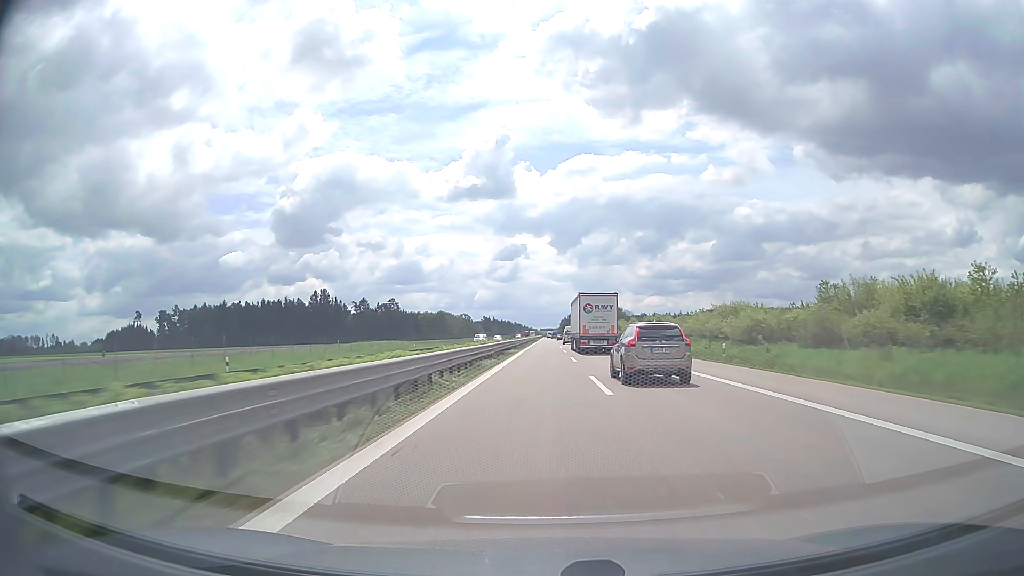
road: trunk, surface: asphalt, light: Day
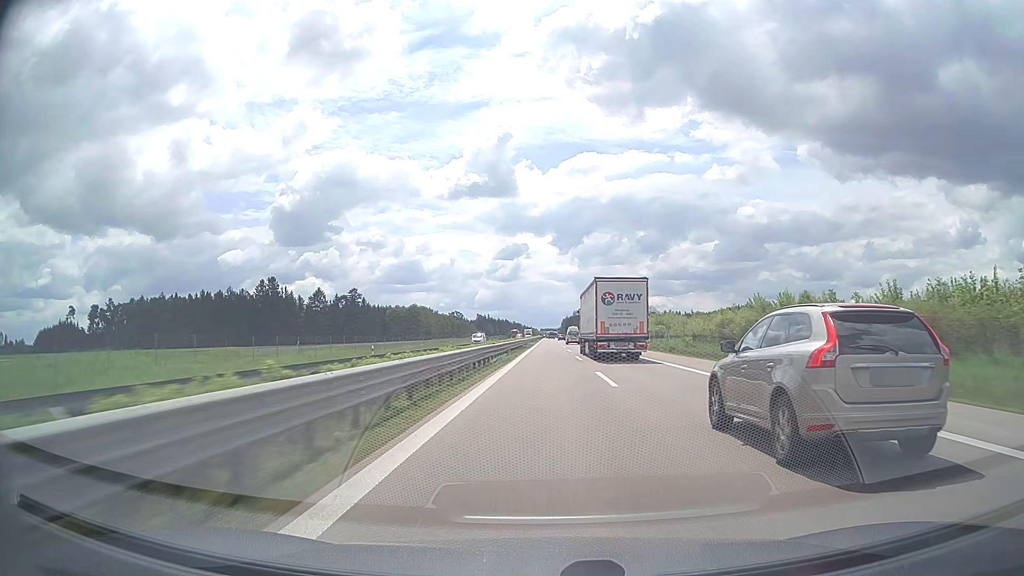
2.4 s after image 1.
(0.0, +72.6) m; 0°
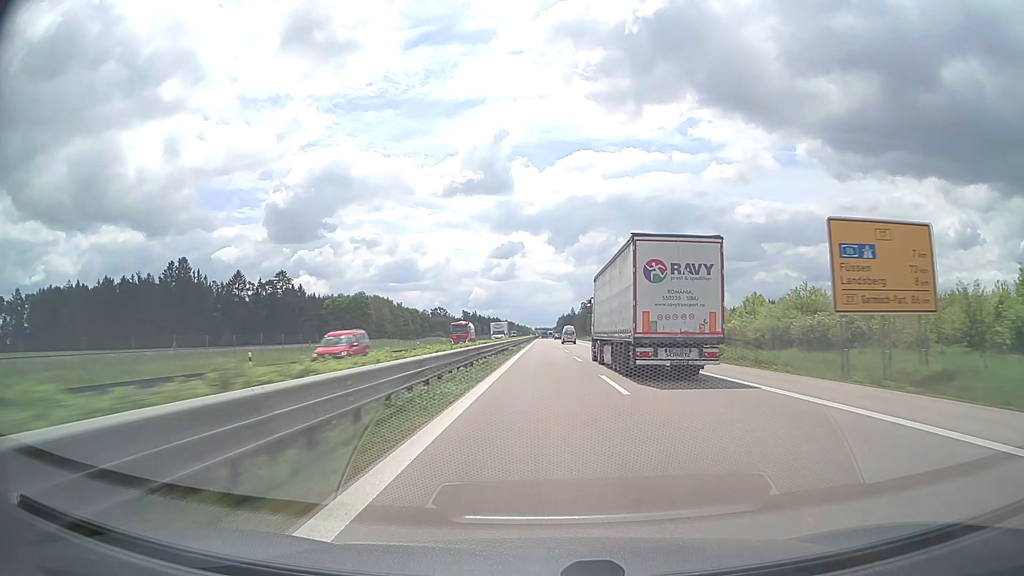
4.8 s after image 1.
(+0.3, +74.6) m; +1°
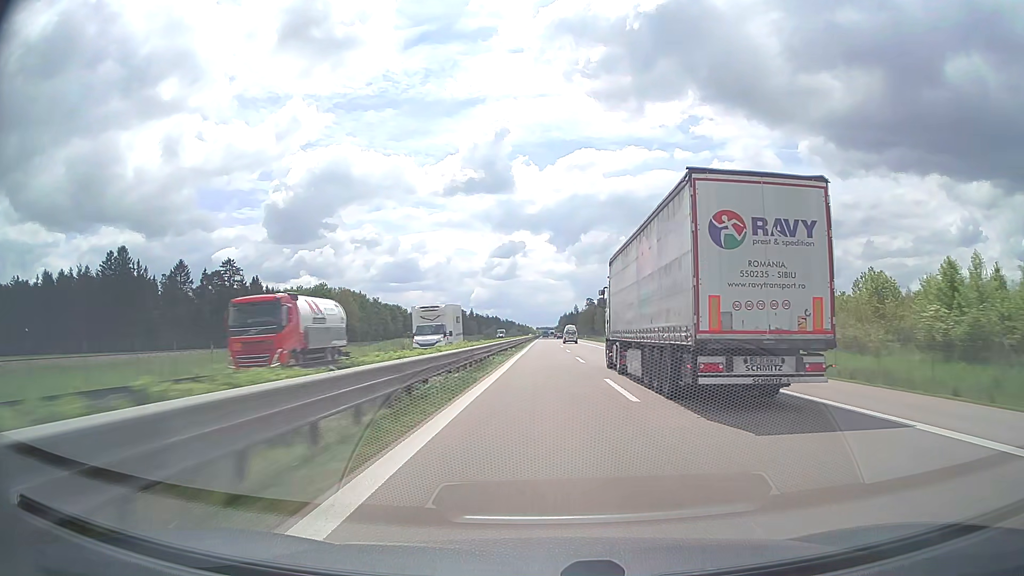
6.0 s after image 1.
(0.0, +37.7) m; 0°
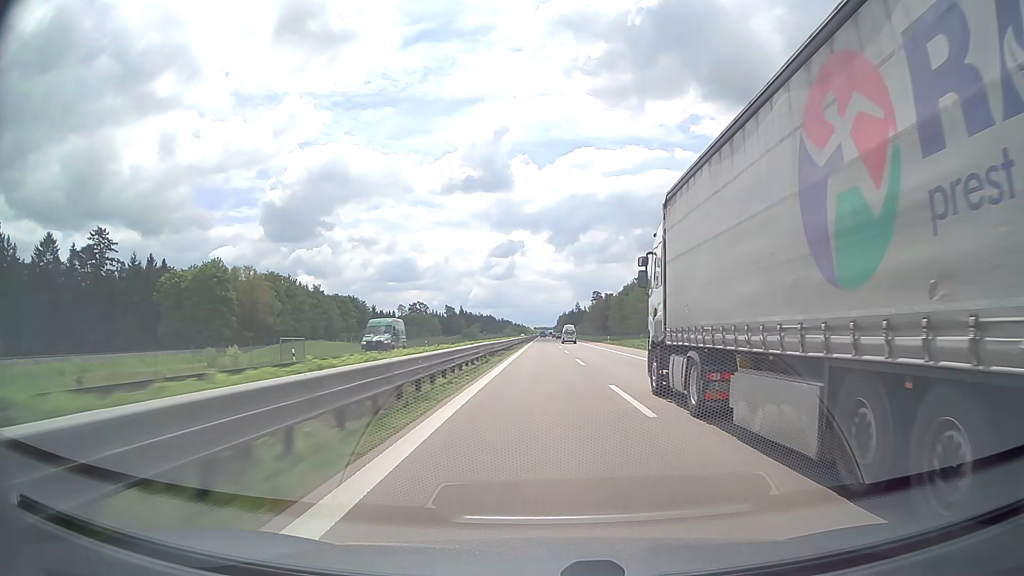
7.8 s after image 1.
(0.0, +56.8) m; 0°
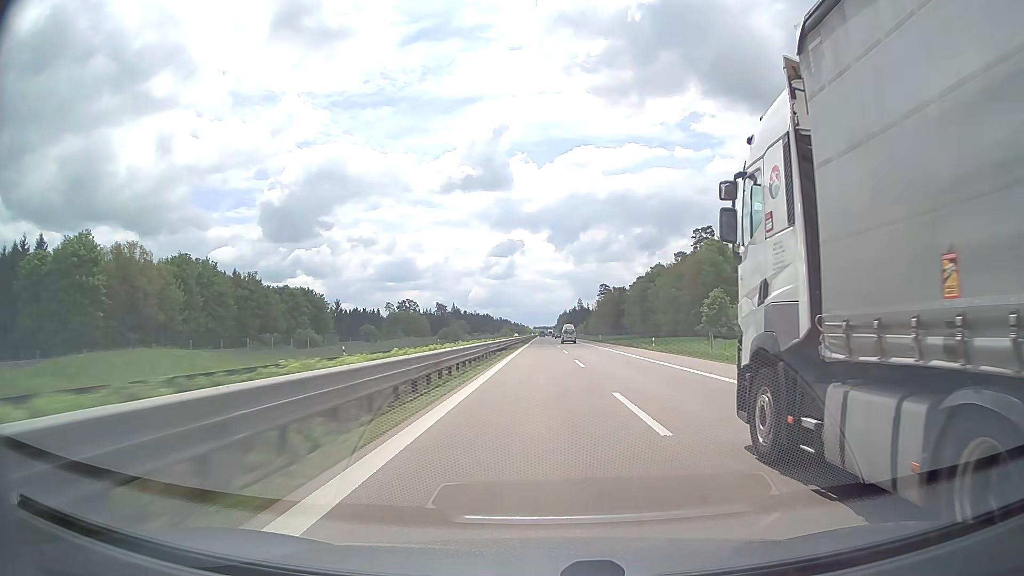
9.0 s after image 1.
(-0.1, +37.9) m; 0°
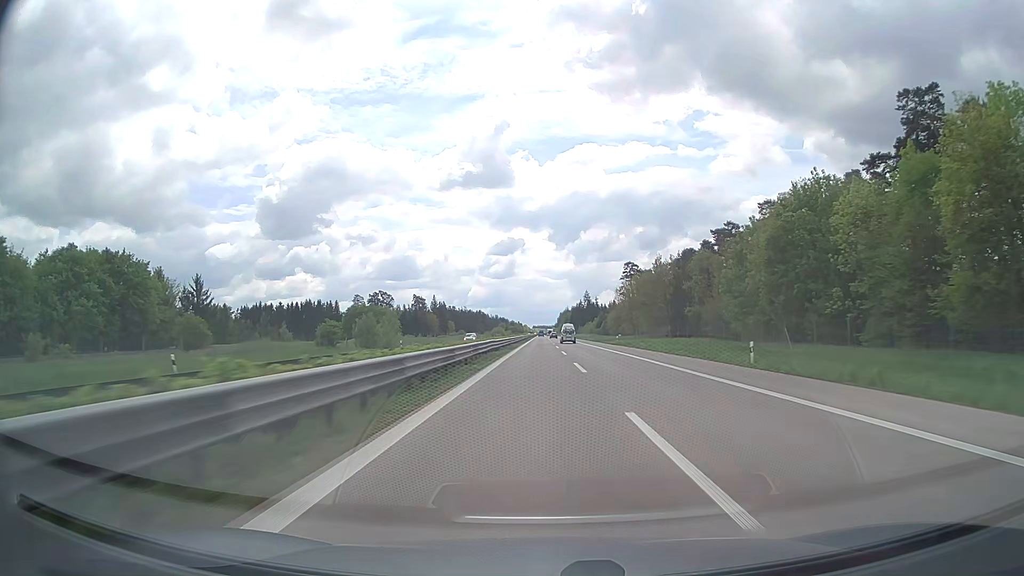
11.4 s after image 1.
(0.0, +76.0) m; 0°
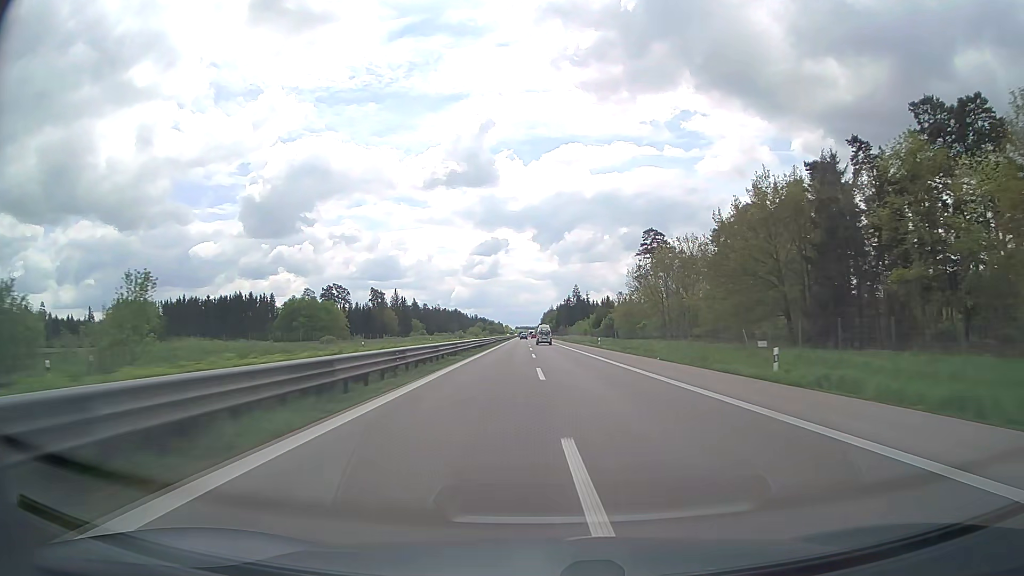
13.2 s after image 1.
(+0.6, +56.9) m; +1°
(0, +10) (0, +20) (0, +30) (0, +40) (0, +50) (0, +60) (0, +70) (0, +80) (0, +90) (0, +100) m
